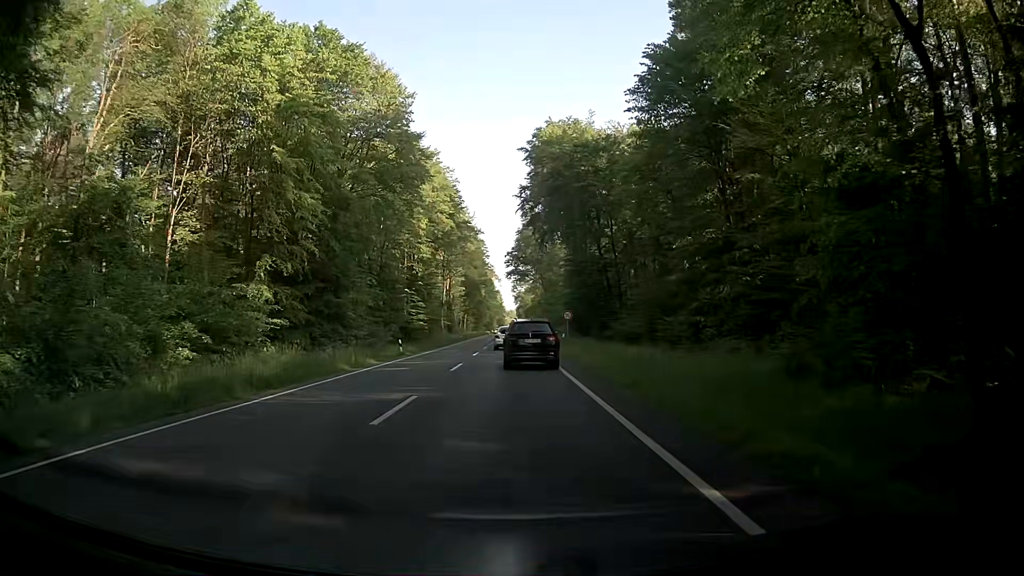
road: primary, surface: asphalt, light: Day
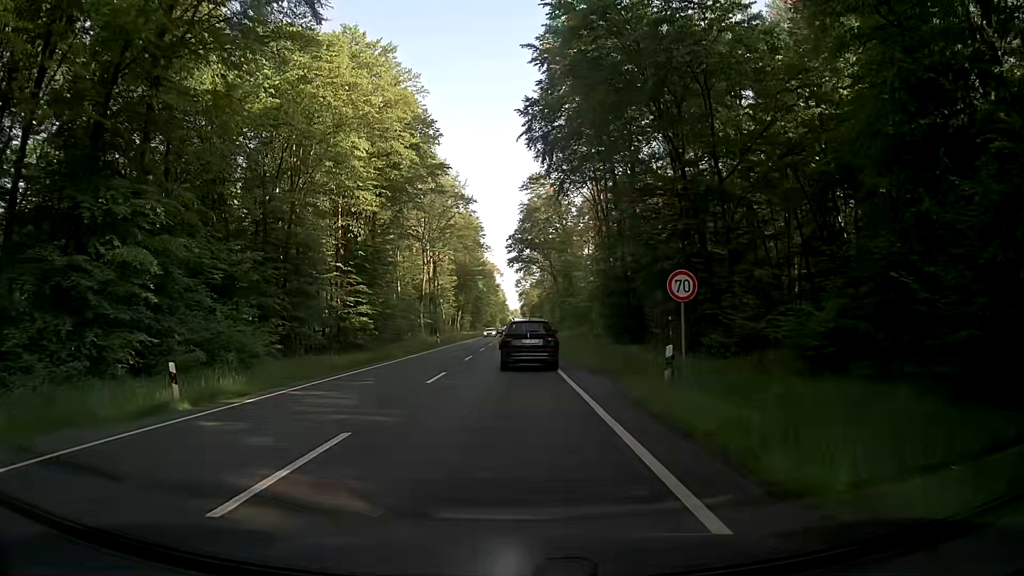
(-0.3, +29.3) m; -1°
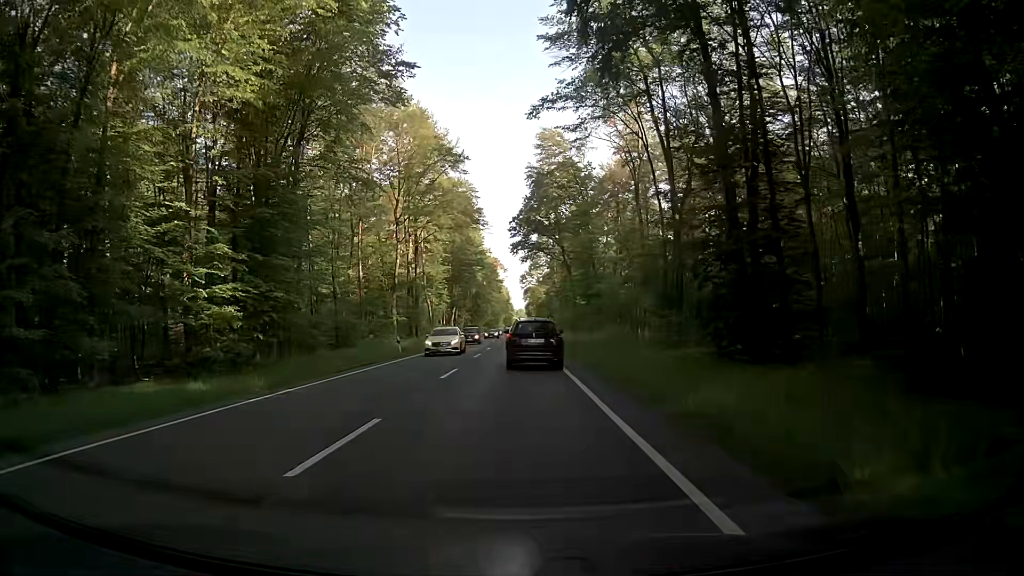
(0.0, +23.1) m; -1°
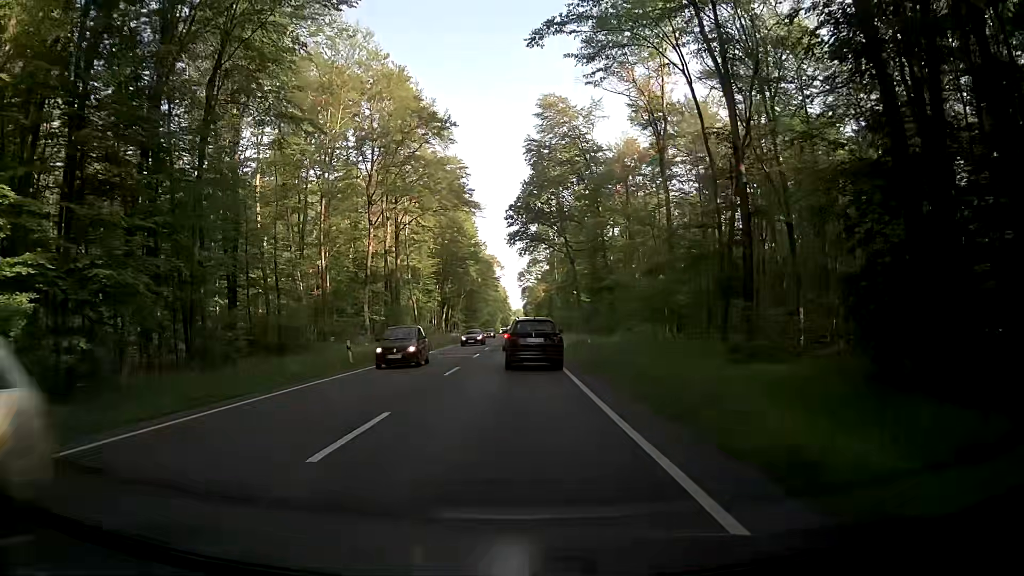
(+0.2, +11.5) m; +1°
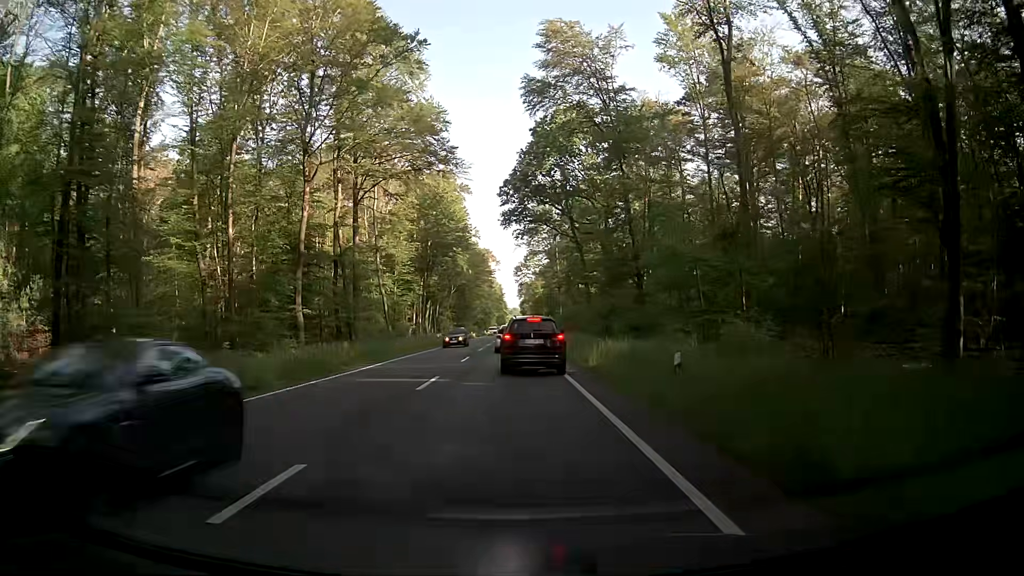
(0.0, +16.4) m; 0°
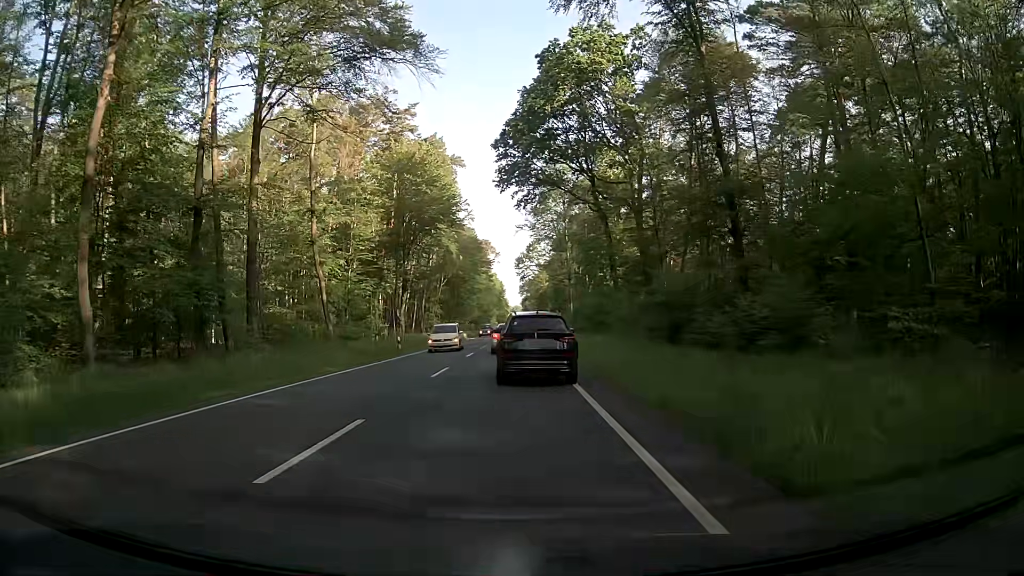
(+0.3, +20.8) m; +2°
